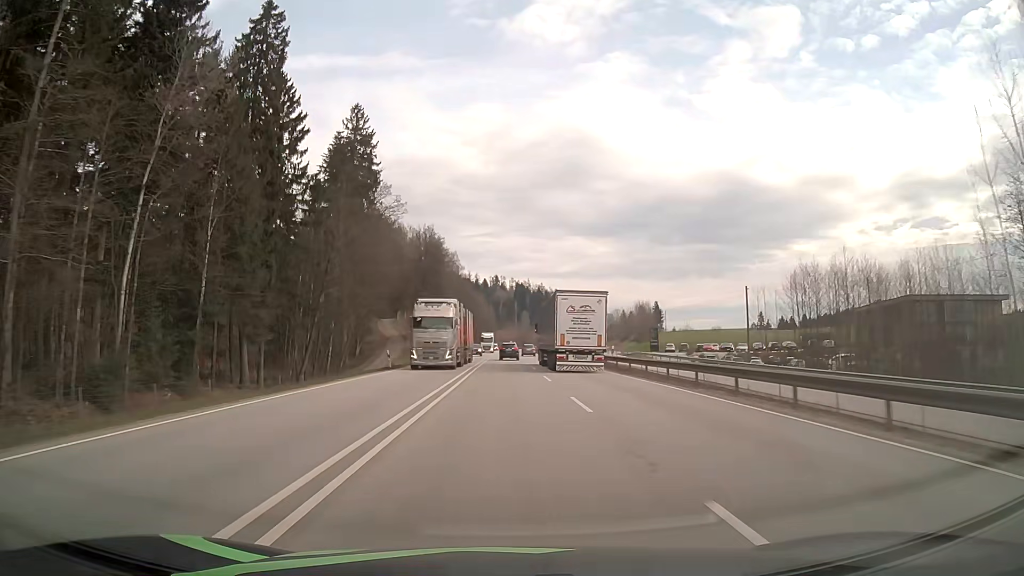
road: primary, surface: asphalt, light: Day
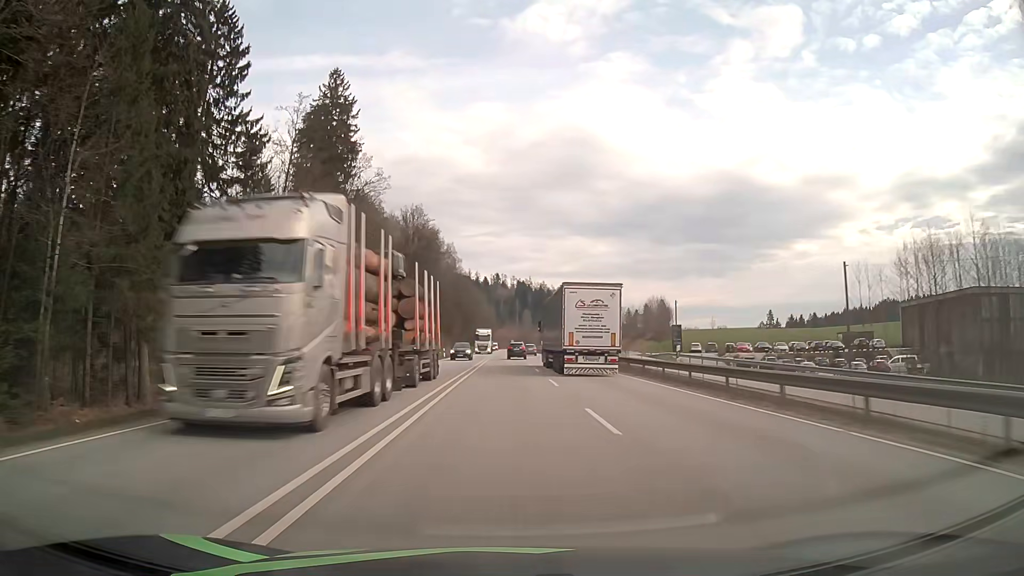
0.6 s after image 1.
(0.0, +15.4) m; 0°
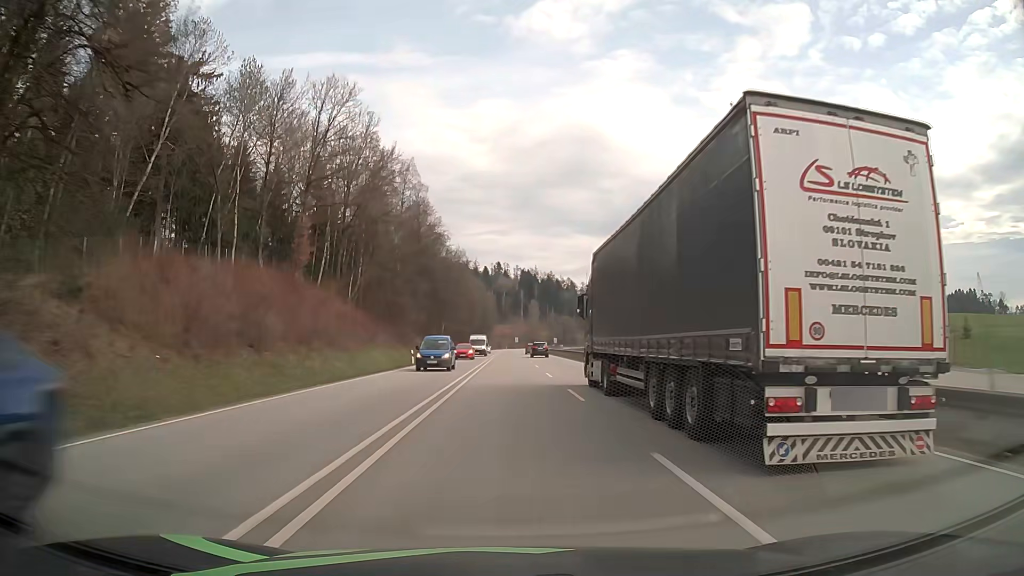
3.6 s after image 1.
(0.0, +78.1) m; 0°
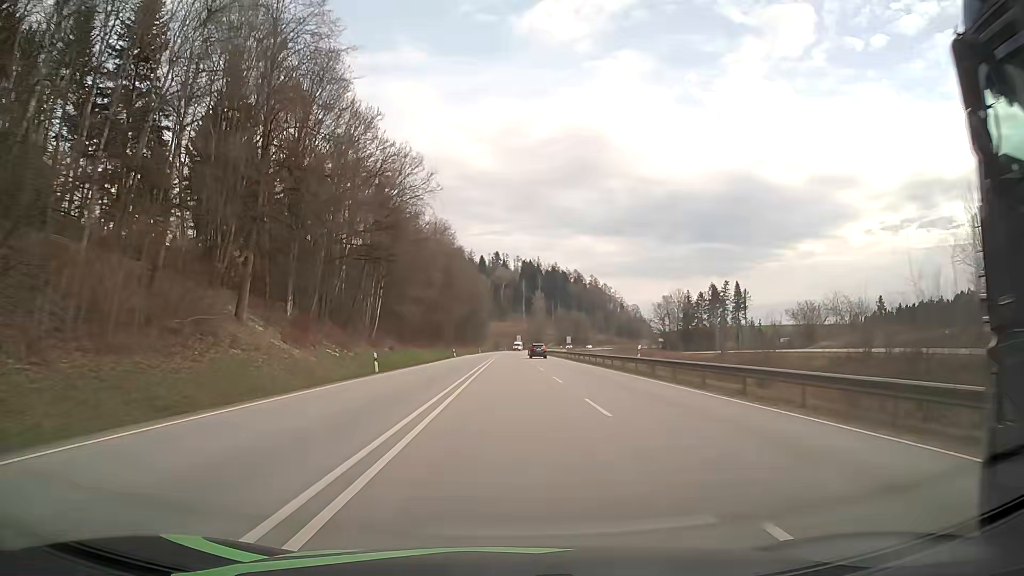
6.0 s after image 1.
(0.0, +63.6) m; 0°
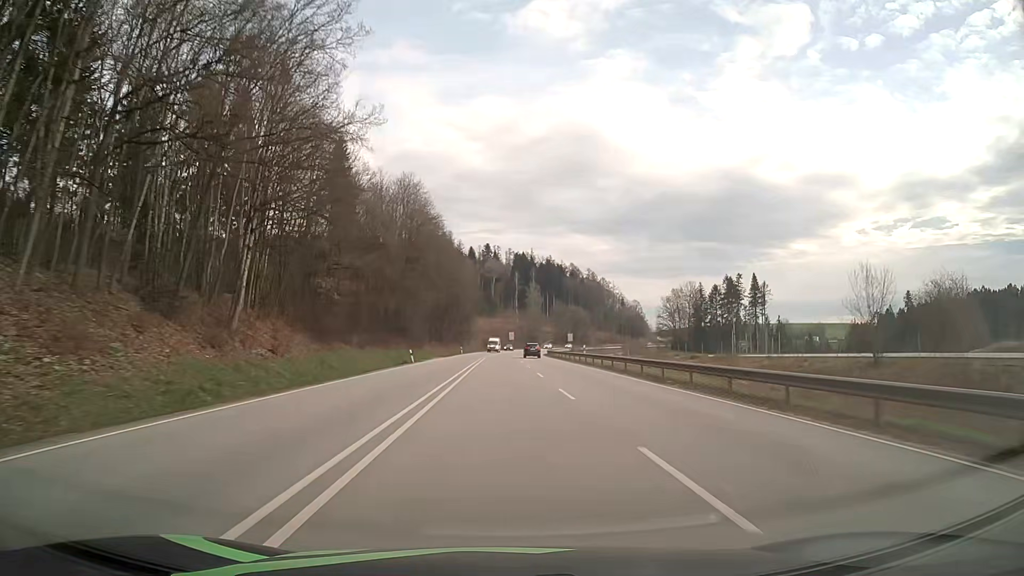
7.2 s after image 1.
(+0.3, +32.0) m; +1°
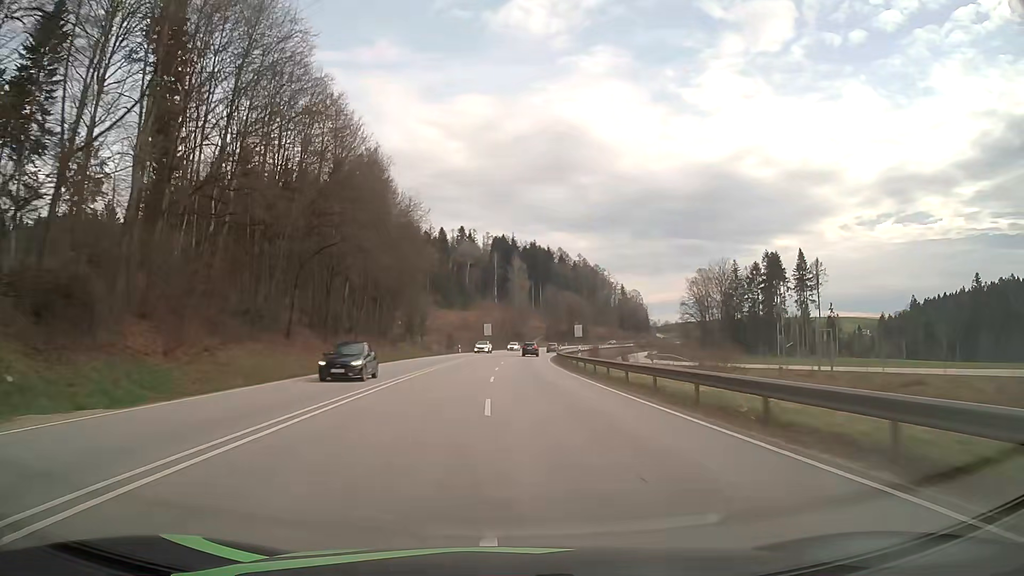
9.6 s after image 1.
(+1.2, +64.0) m; +2°
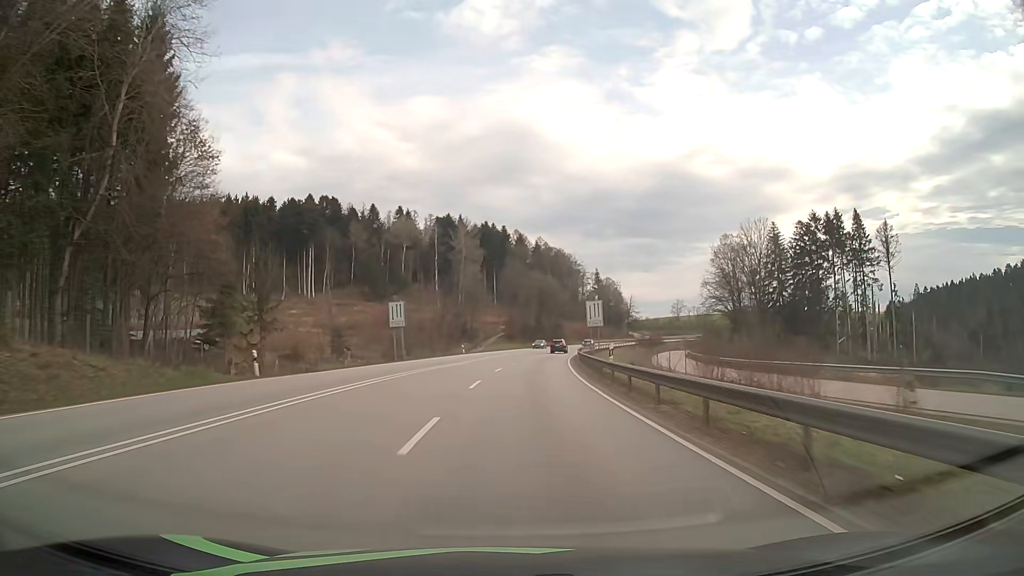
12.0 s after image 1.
(+1.4, +64.3) m; +4°
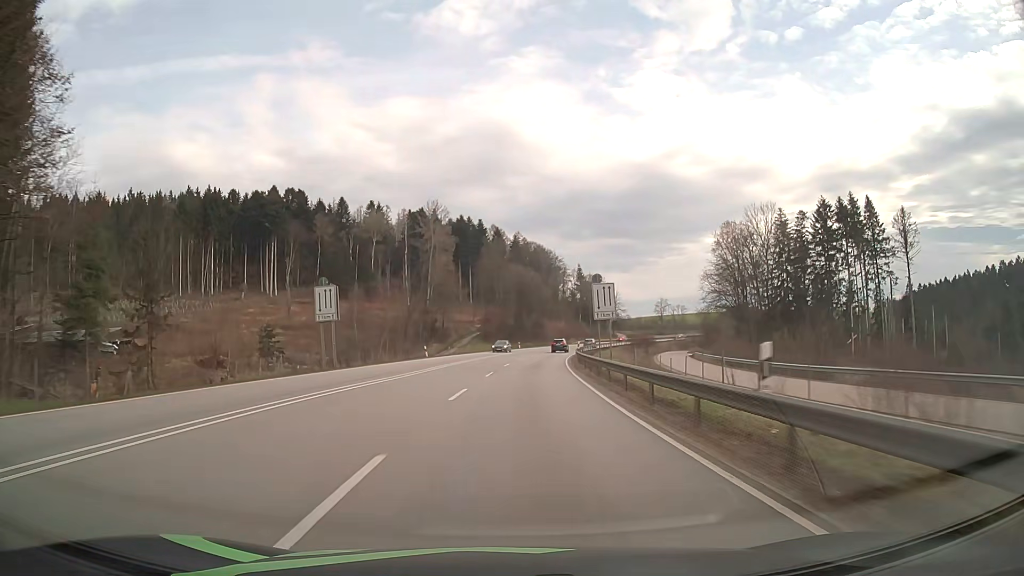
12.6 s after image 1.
(+0.3, +16.1) m; +2°
(0, +10) (0, +20) (+1, +30) (+2, +40) (+2, +50) (+3, +60) (+5, +70) (+6, +80) (+8, +90) (+10, +99) m
